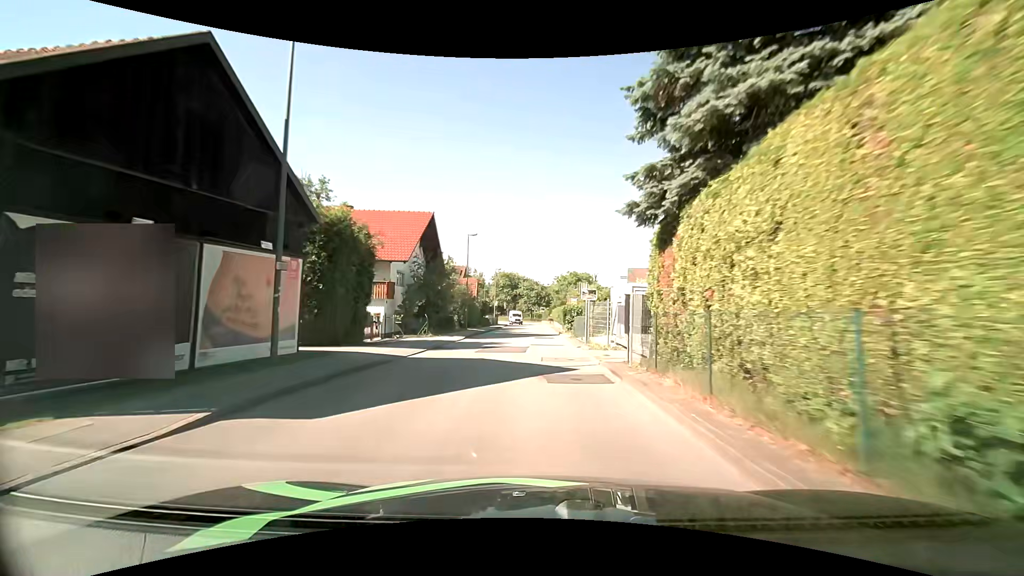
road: unclassified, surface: asphalt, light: Day
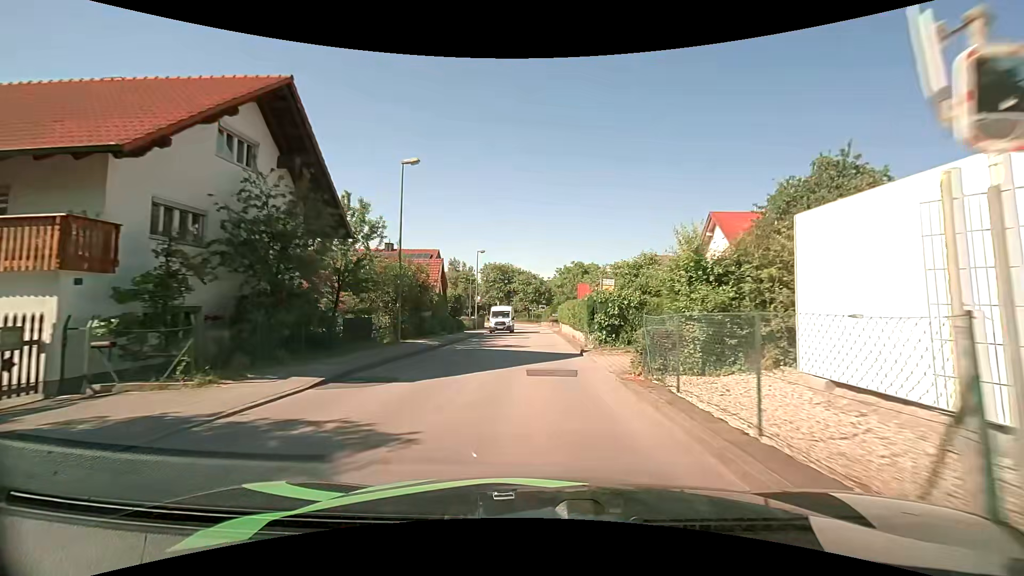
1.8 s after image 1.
(0.0, +20.0) m; 0°
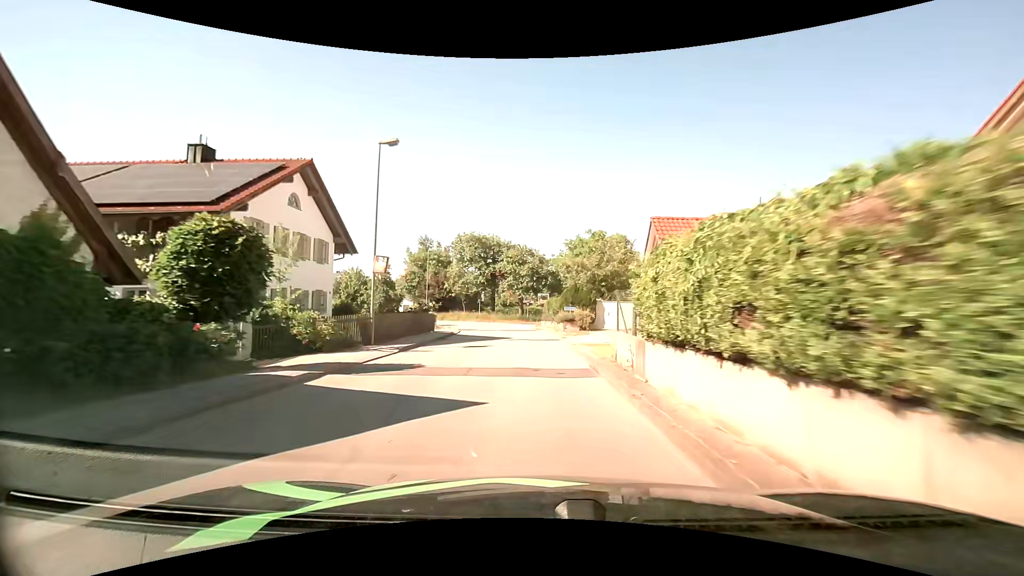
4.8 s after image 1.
(+0.1, +31.8) m; 0°
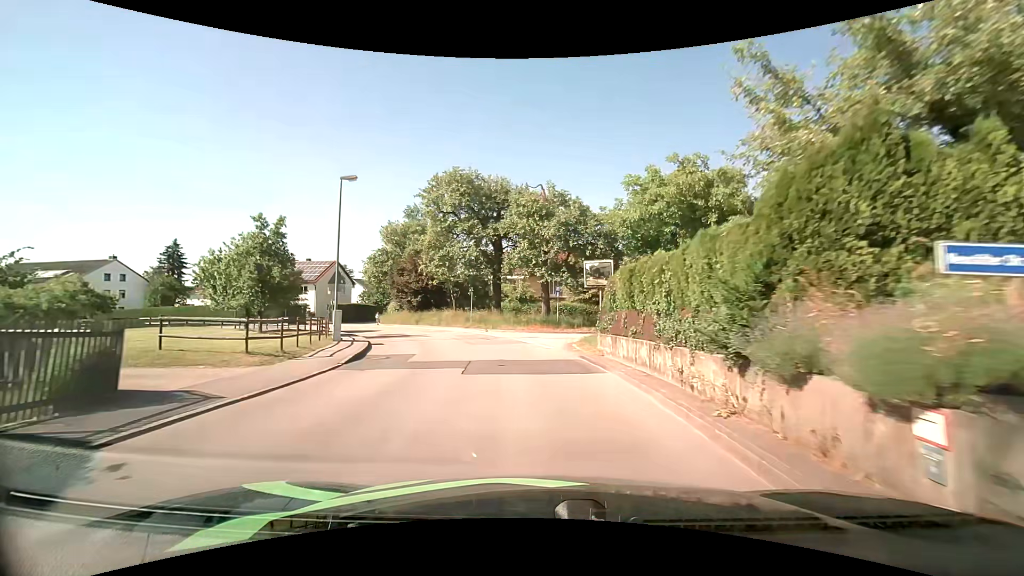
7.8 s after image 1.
(-0.2, +28.9) m; -3°
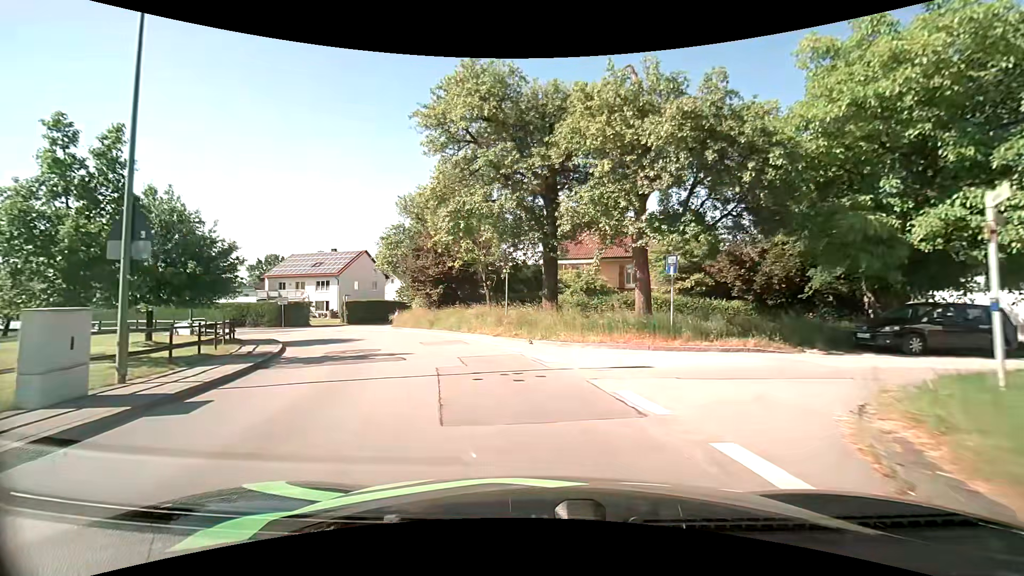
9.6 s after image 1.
(-0.8, +15.6) m; -6°
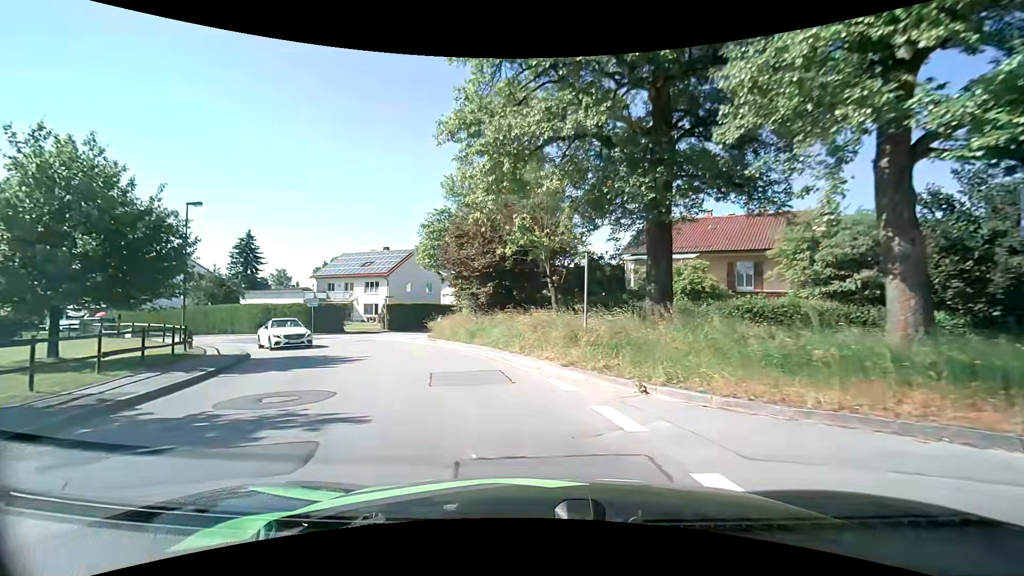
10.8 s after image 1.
(-0.6, +9.2) m; -8°
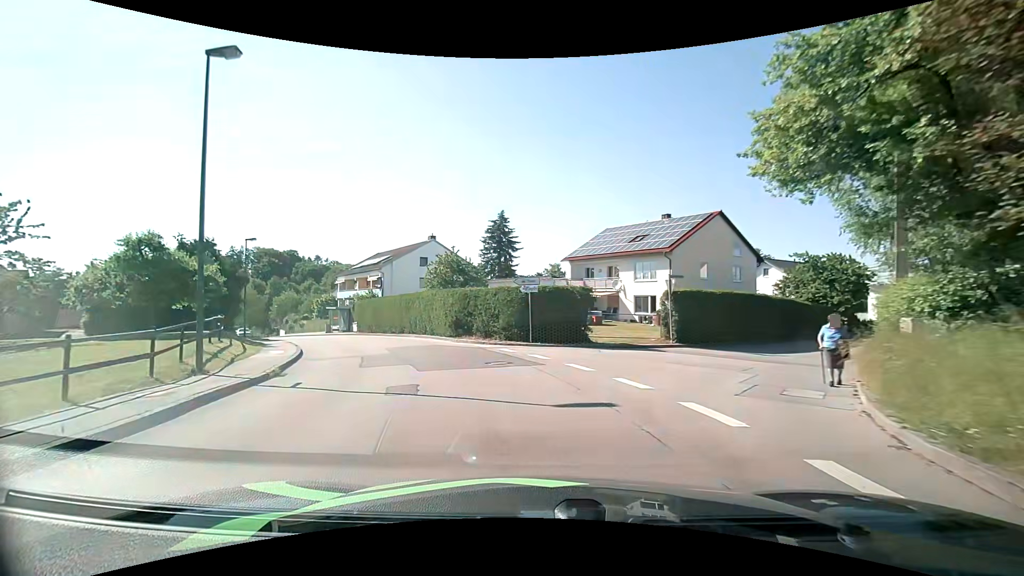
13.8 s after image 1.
(-5.3, +20.9) m; -29°
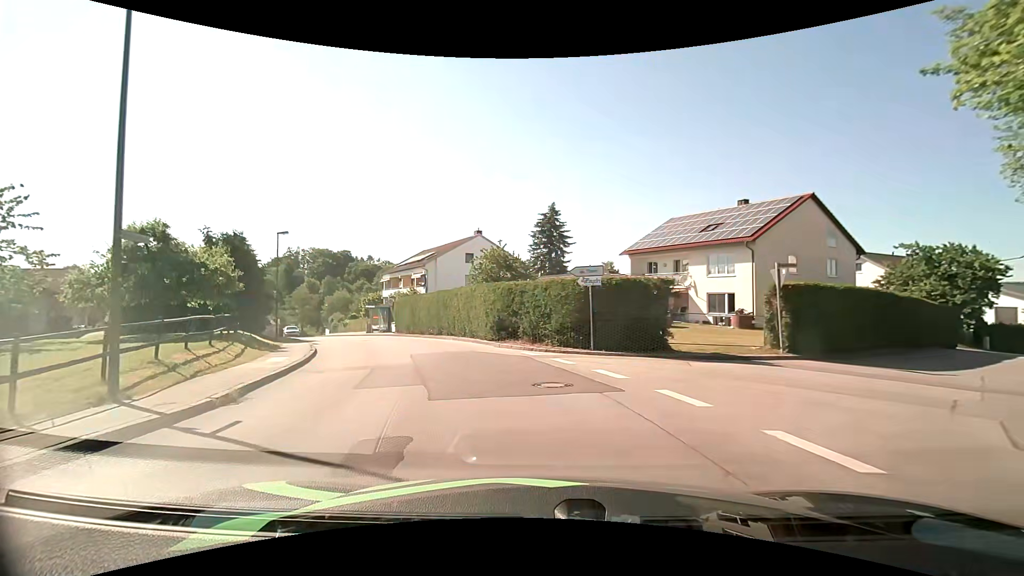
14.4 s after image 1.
(-0.3, +4.5) m; -6°
(-1, +10) (-4, +20) (-8, +29) (-13, +37) (-19, +46) (-24, +54) (-30, +62) (-35, +71) (-39, +80) (-42, +89) m
